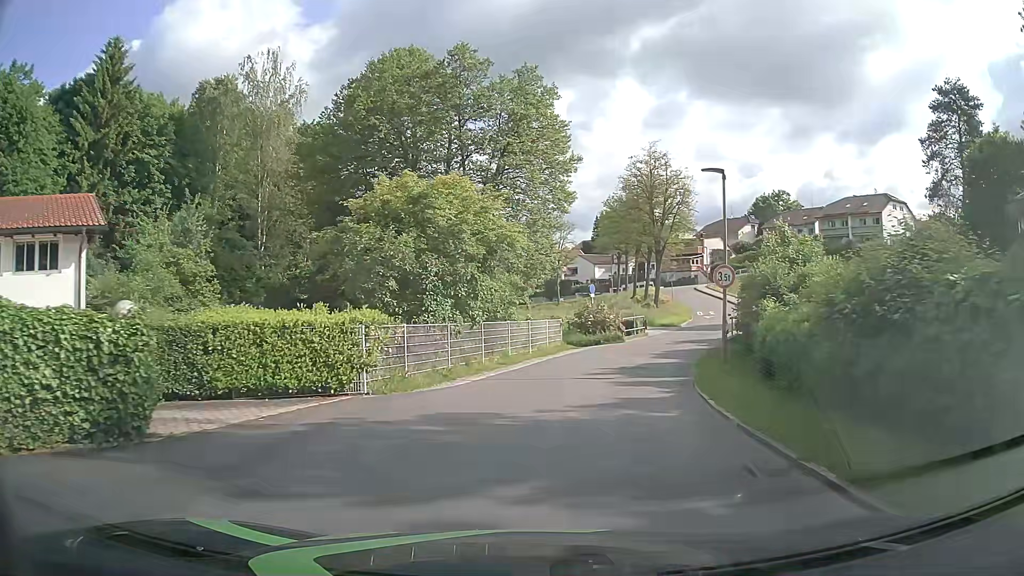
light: Day
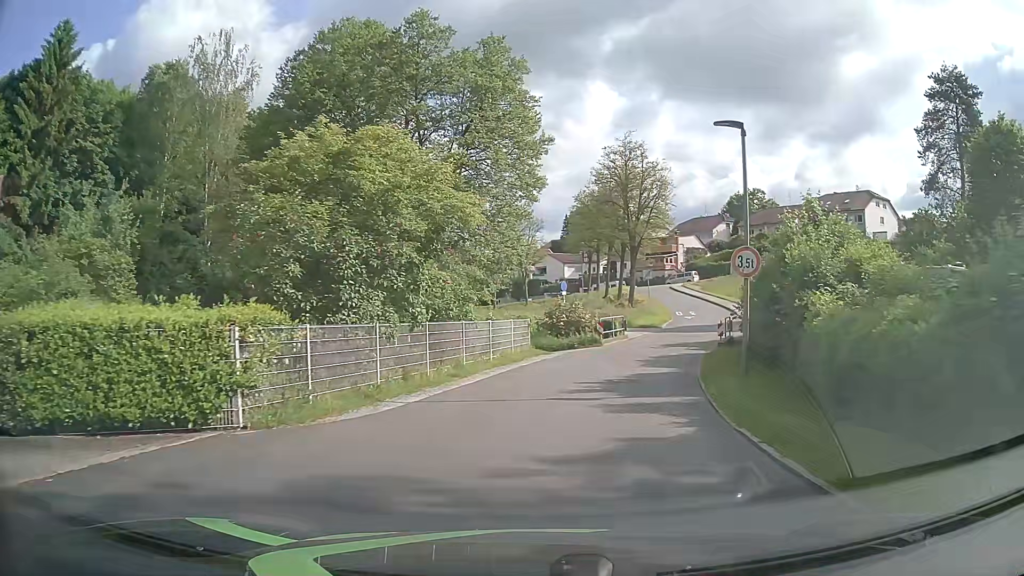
(+0.1, +4.3) m; +3°
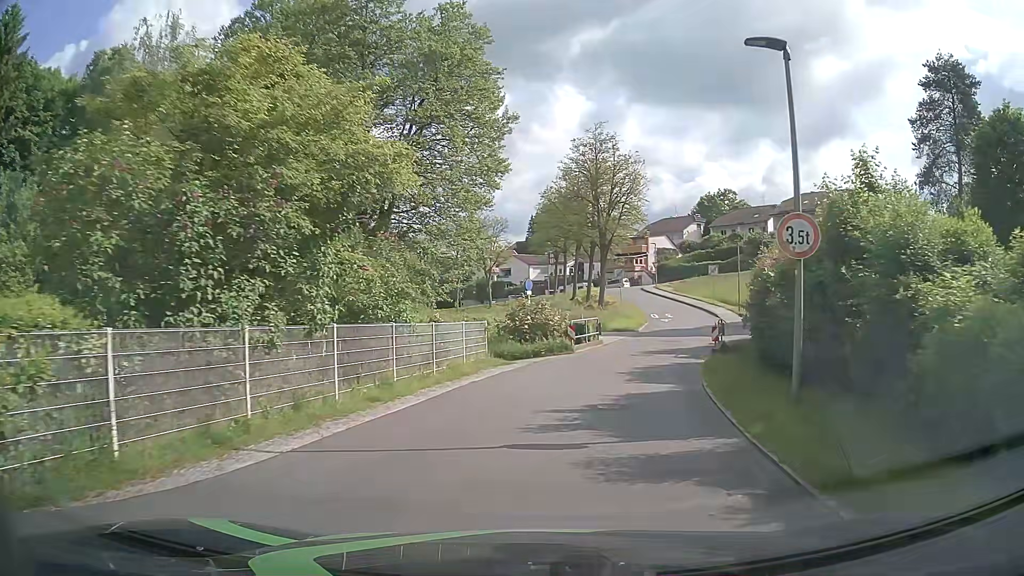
(+0.1, +4.3) m; +3°
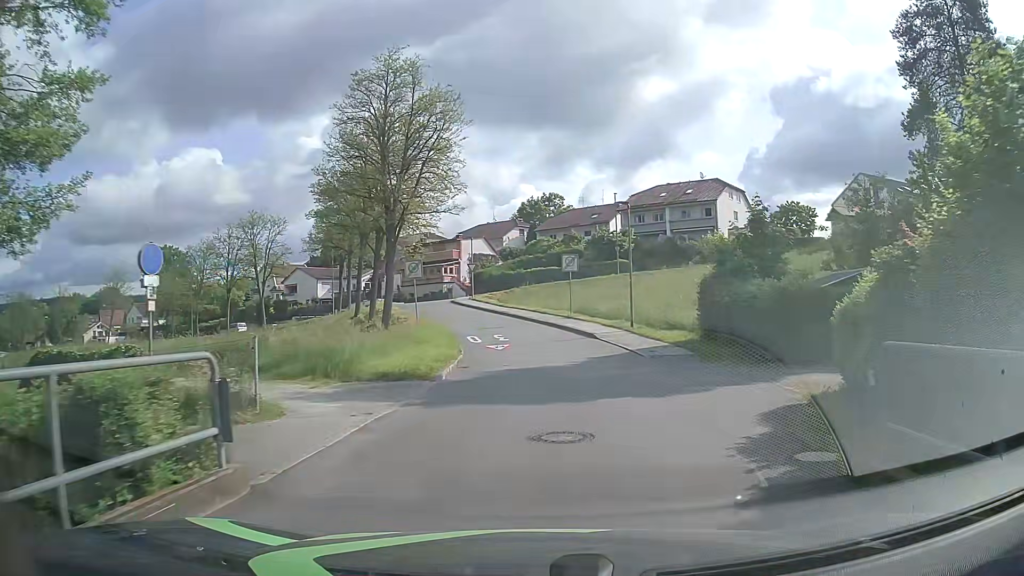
(+3.2, +22.3) m; +16°
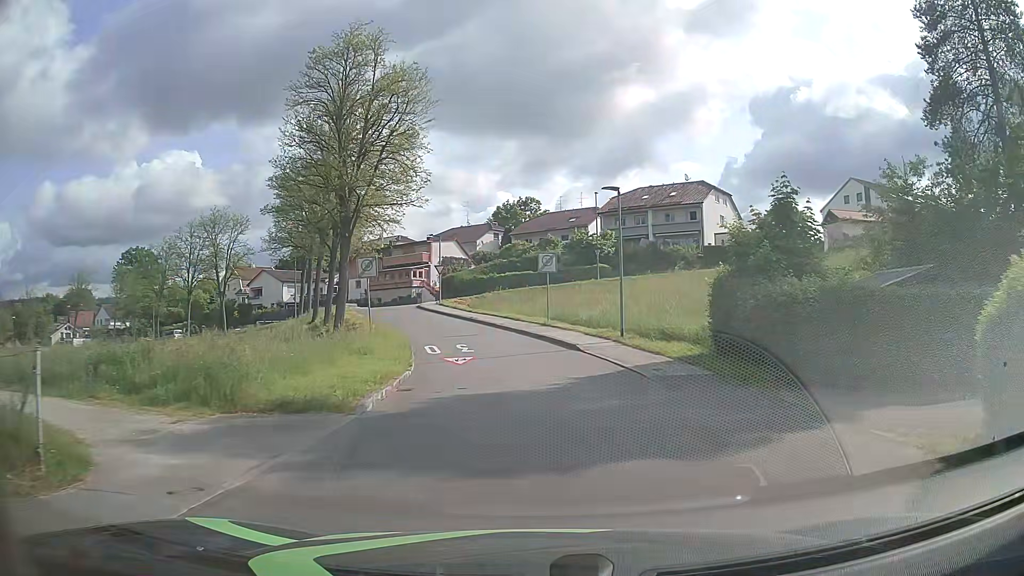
(+0.1, +4.6) m; +1°
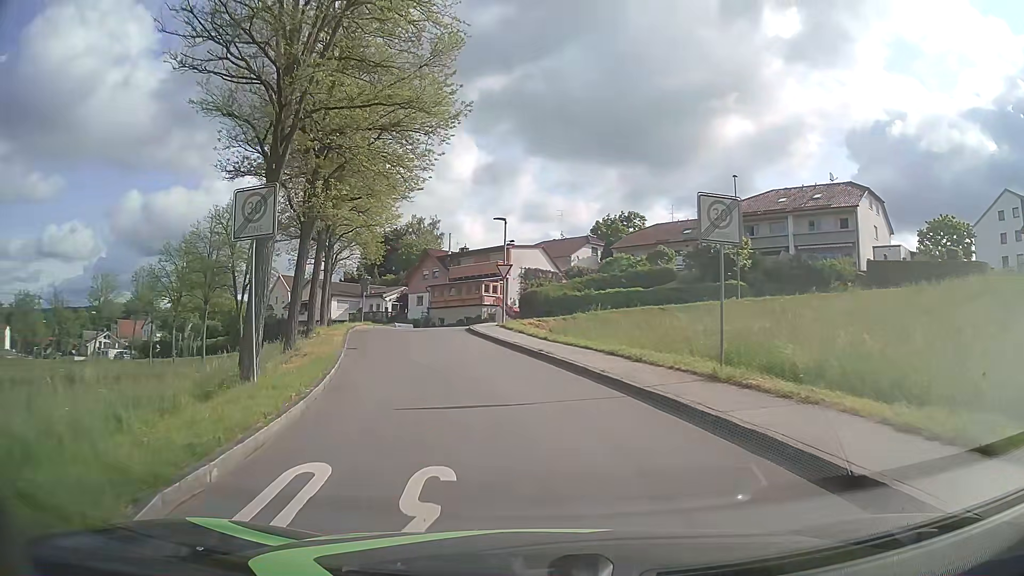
(-0.4, +18.5) m; -7°
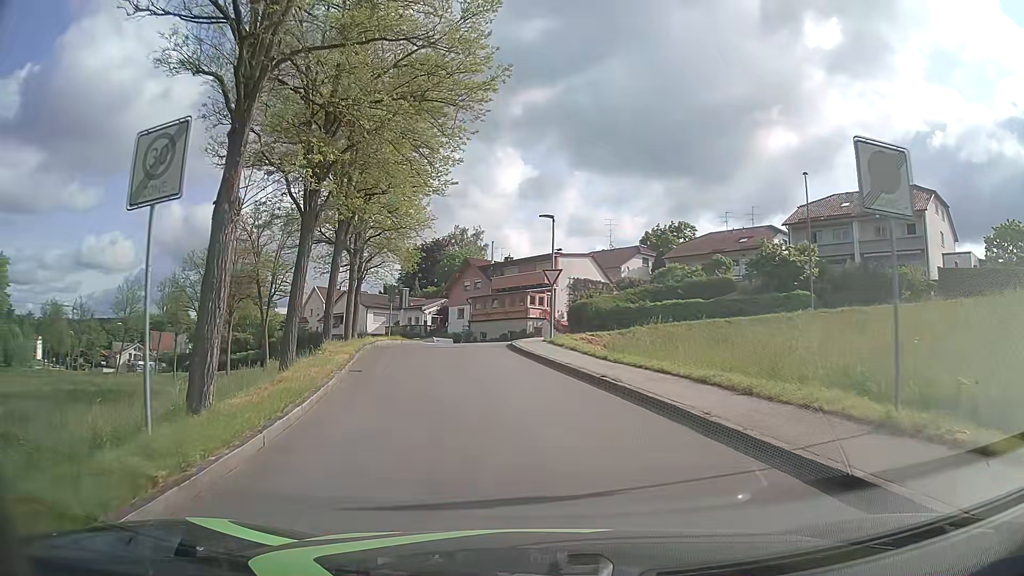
(-0.1, +4.6) m; -3°
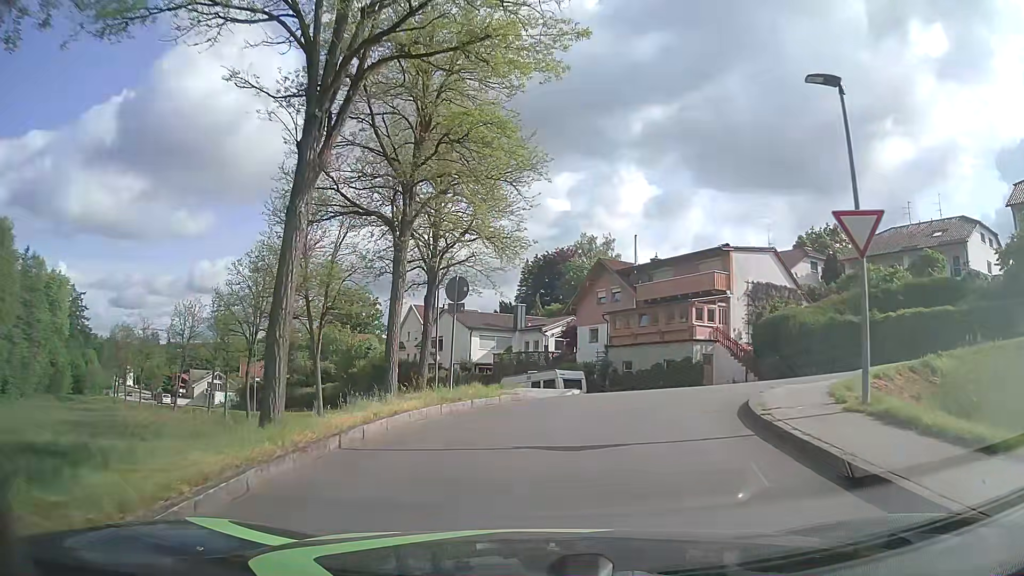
(-2.0, +17.3) m; -11°
(0, +10) (+5, +19) (+14, +22) (+23, +18) (+31, +13) (+41, +9) (+50, +6) (+60, +3) (+70, +2) (+80, +1) m
